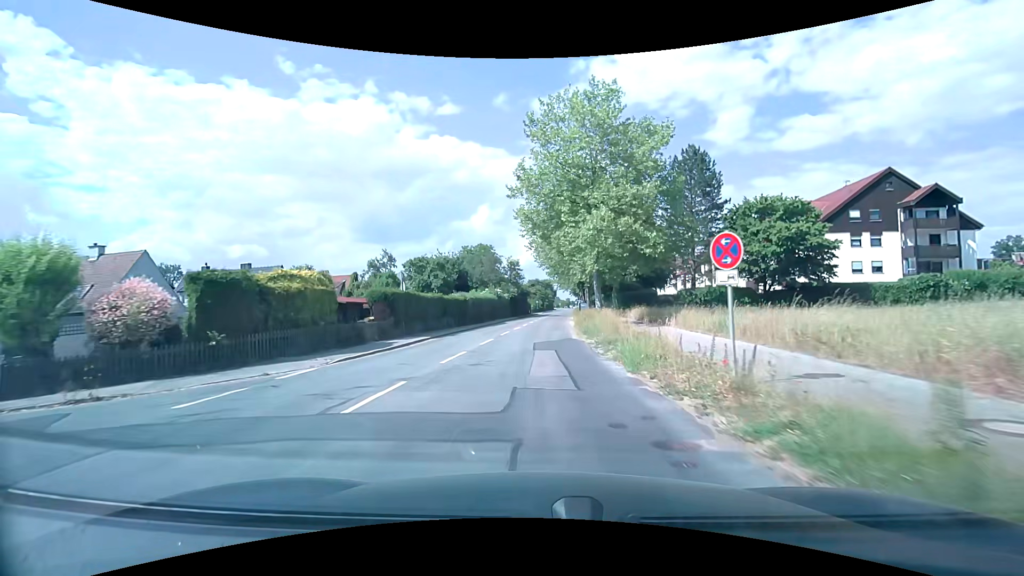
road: secondary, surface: asphalt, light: Day
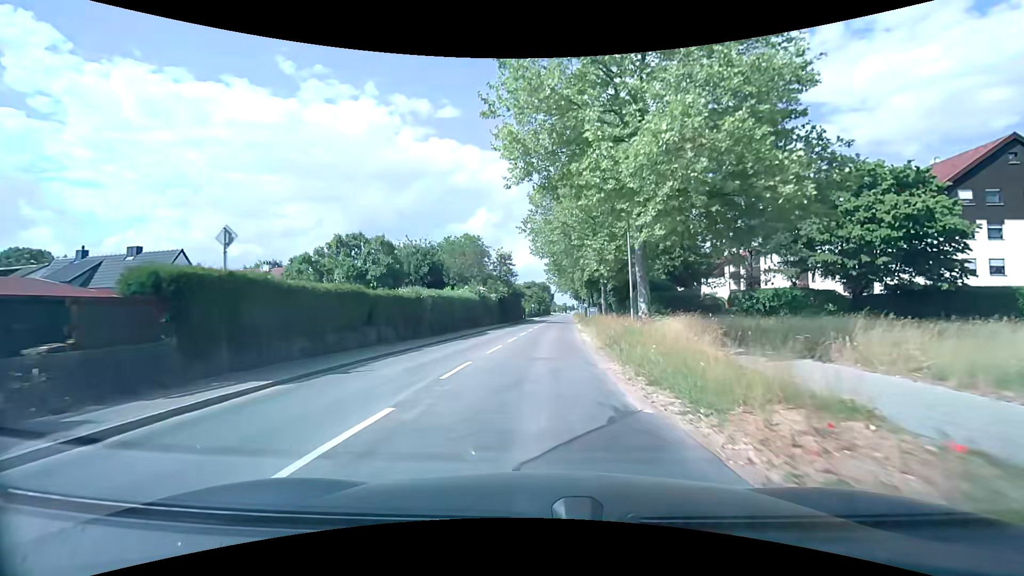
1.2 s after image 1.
(-0.1, +14.2) m; 0°
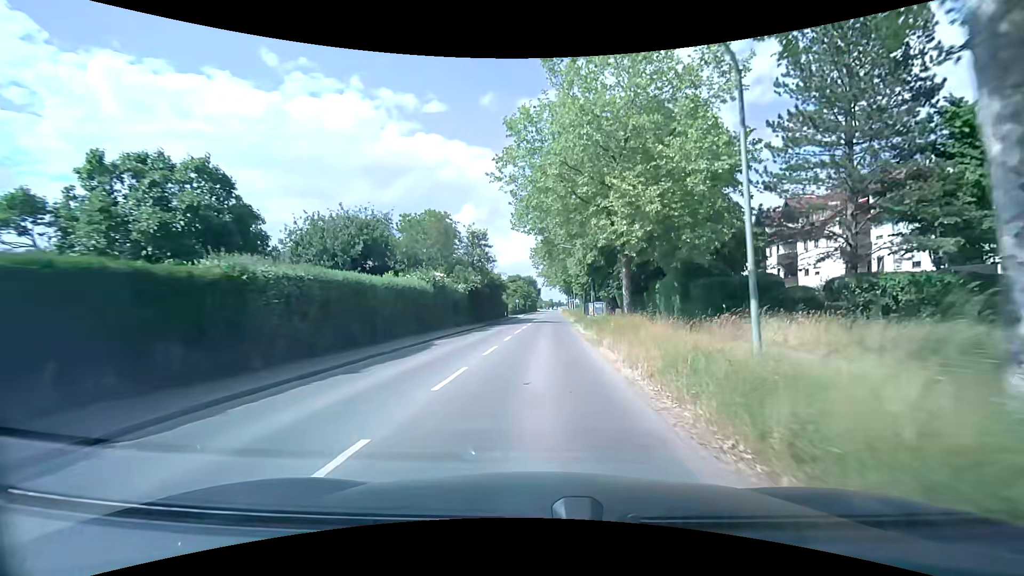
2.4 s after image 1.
(+0.2, +13.8) m; +2°
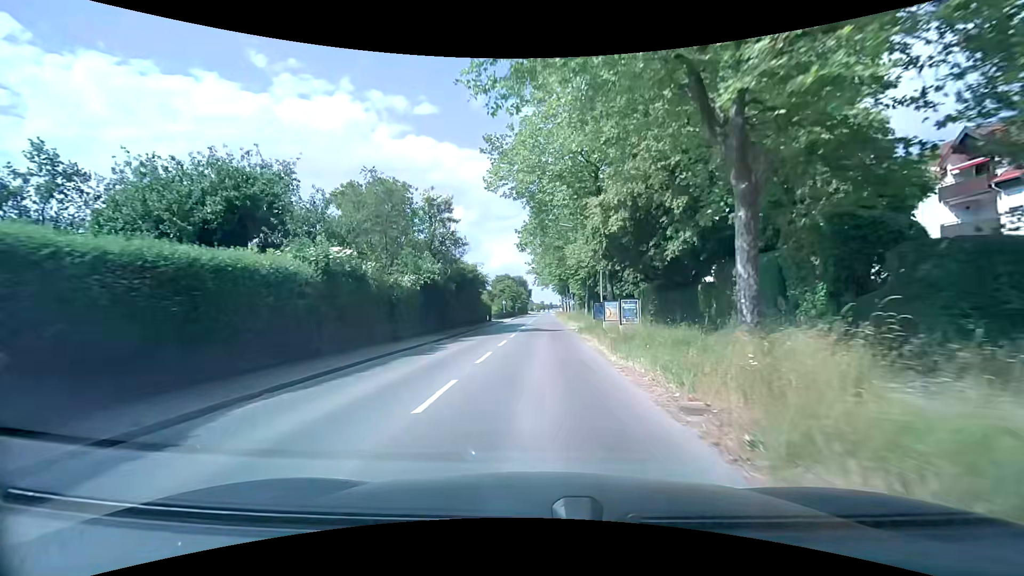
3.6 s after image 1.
(+0.1, +13.6) m; +1°
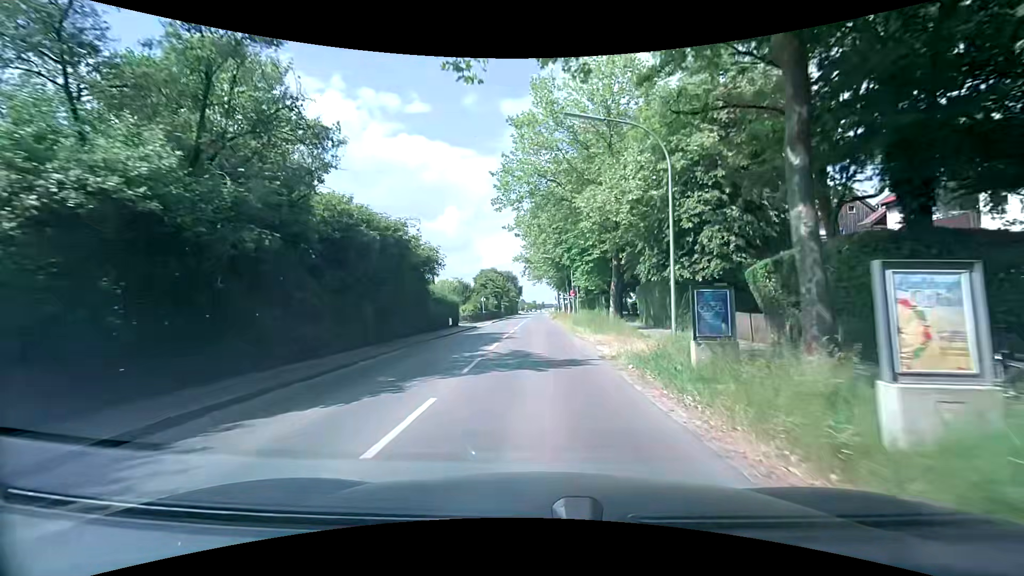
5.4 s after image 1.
(+0.3, +20.0) m; +1°
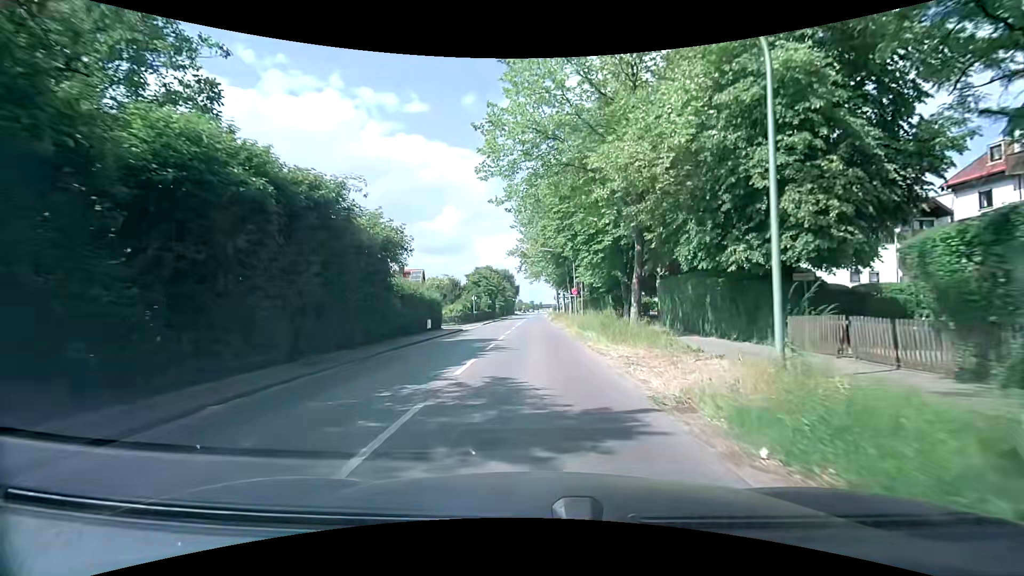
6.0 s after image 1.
(0.0, +6.6) m; 0°
